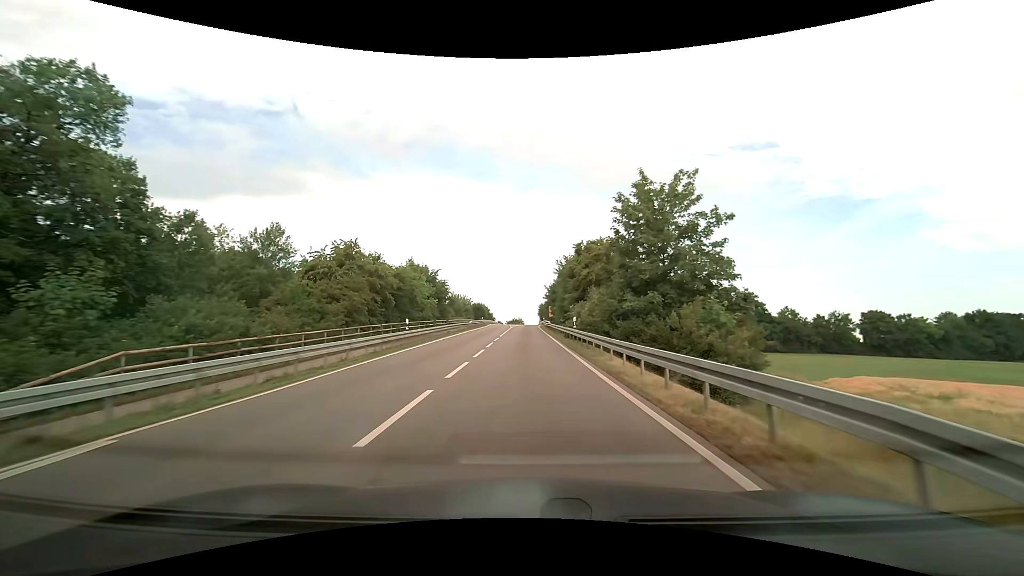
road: tertiary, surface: asphalt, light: Day
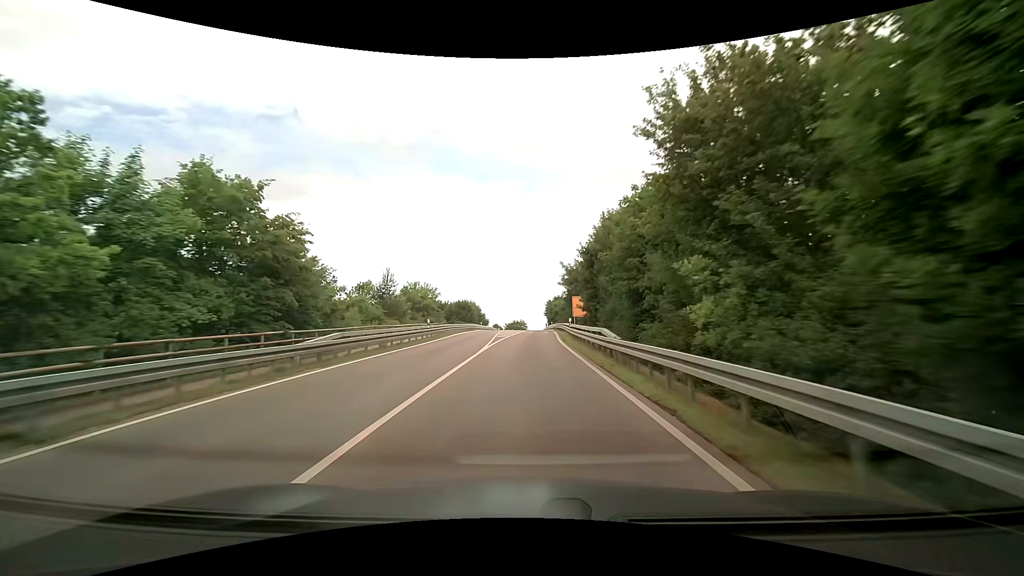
(-0.2, +44.2) m; 0°
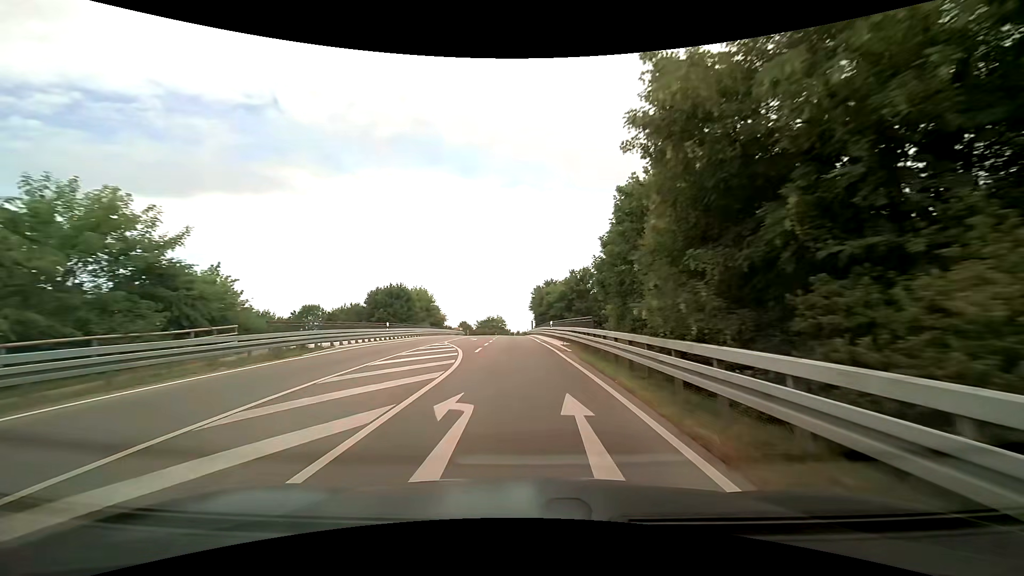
(+1.0, +47.3) m; +2°
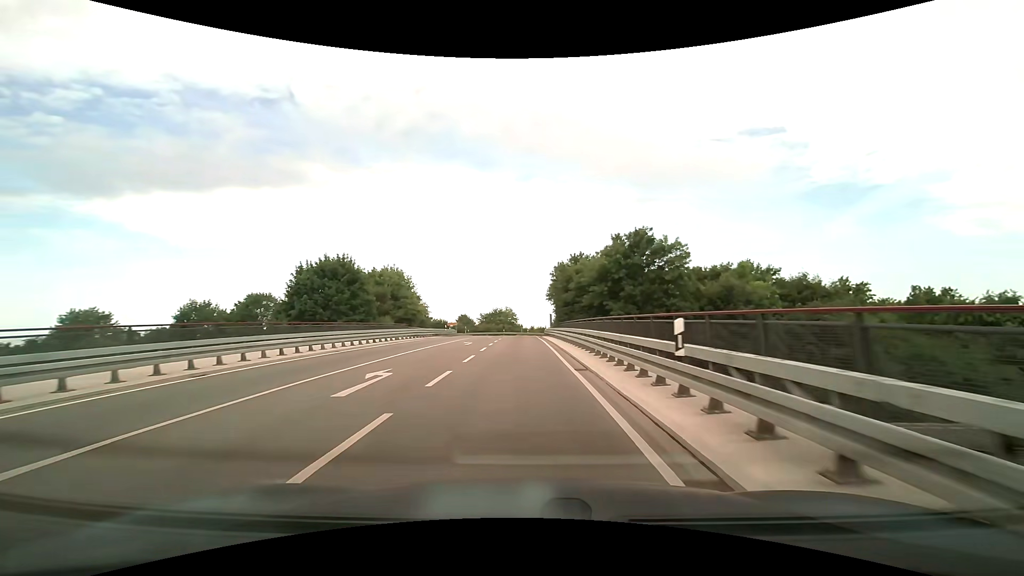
(-0.3, +28.5) m; -2°
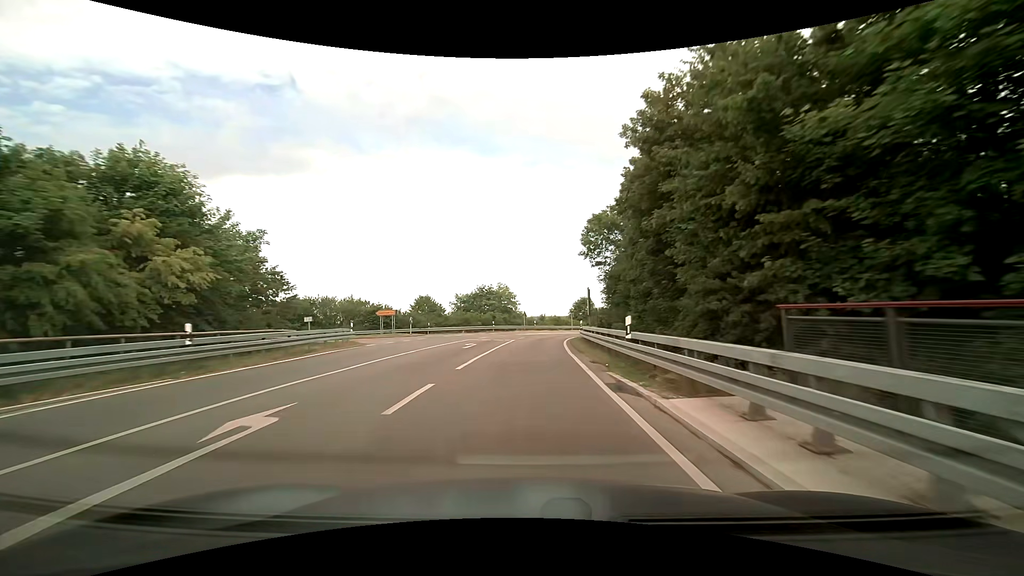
(-0.5, +45.2) m; -1°
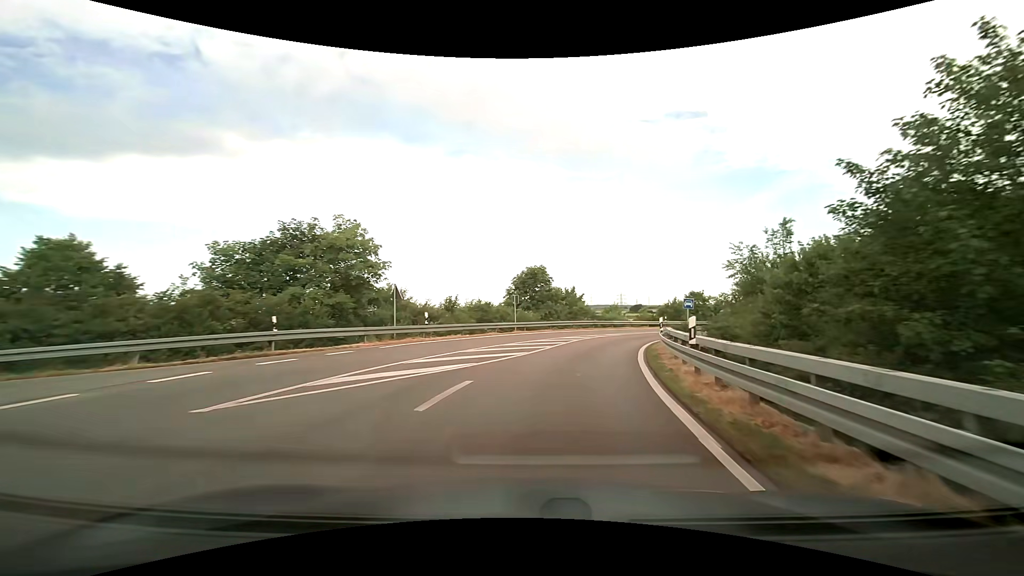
(+1.6, +41.0) m; +8°
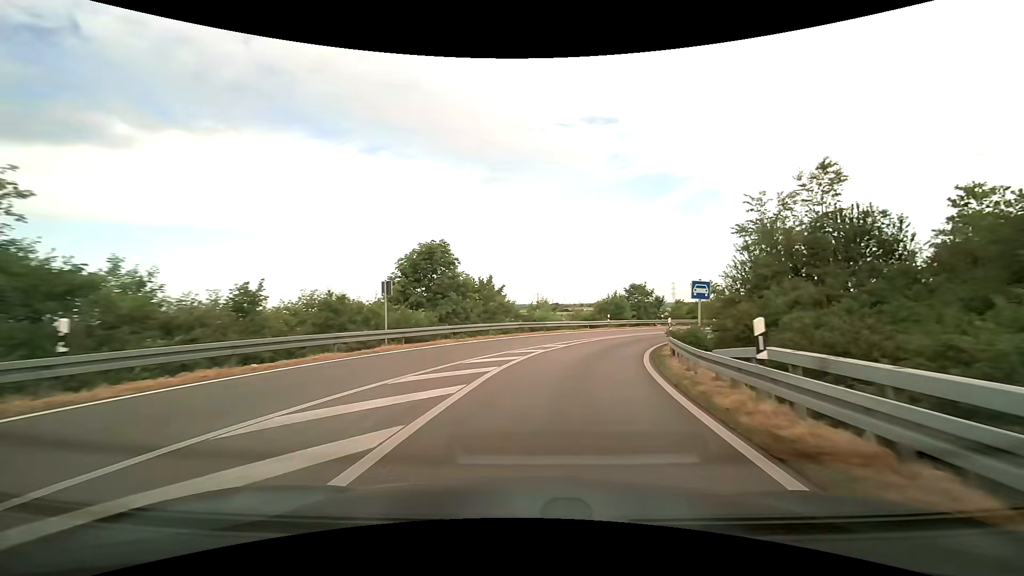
(+1.2, +15.1) m; +10°
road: trunk_link
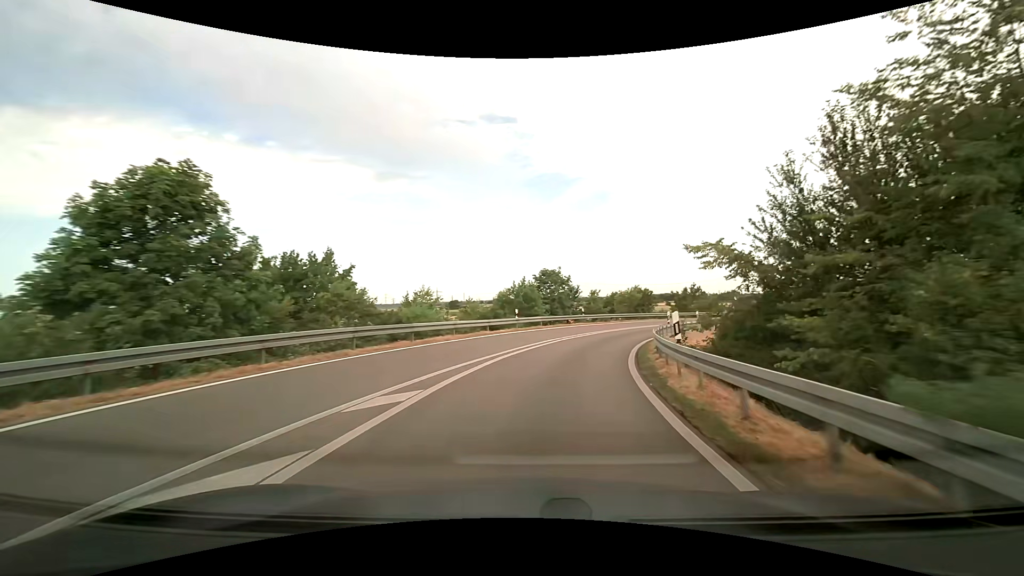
(+1.3, +14.4) m; +11°
(+1, +10) (+2, +20) (+5, +29) (+10, +38) (+15, +47) (+21, +55) (+28, +62) (+37, +67) (+45, +72) (+54, +76) m
